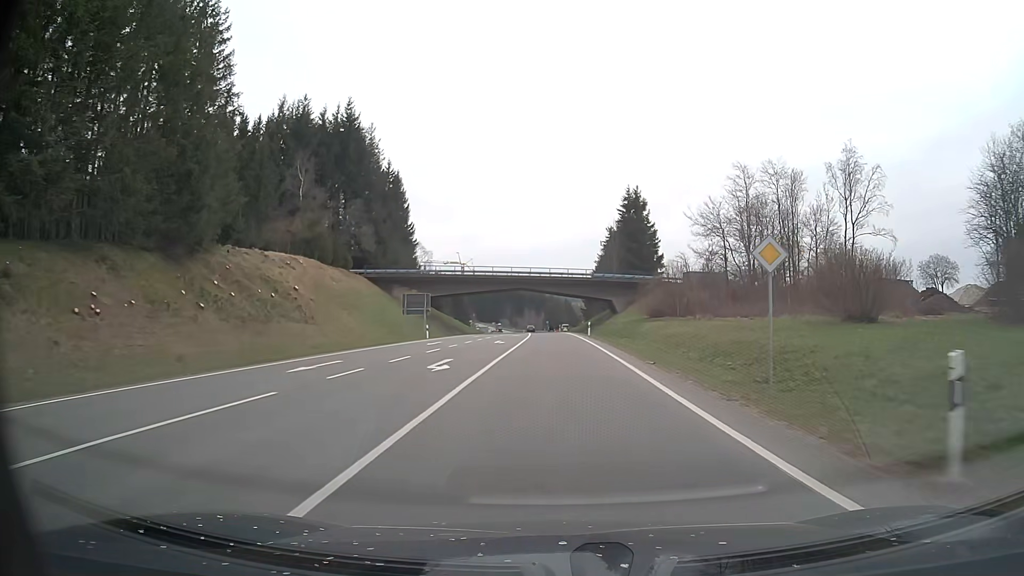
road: primary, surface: asphalt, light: Day
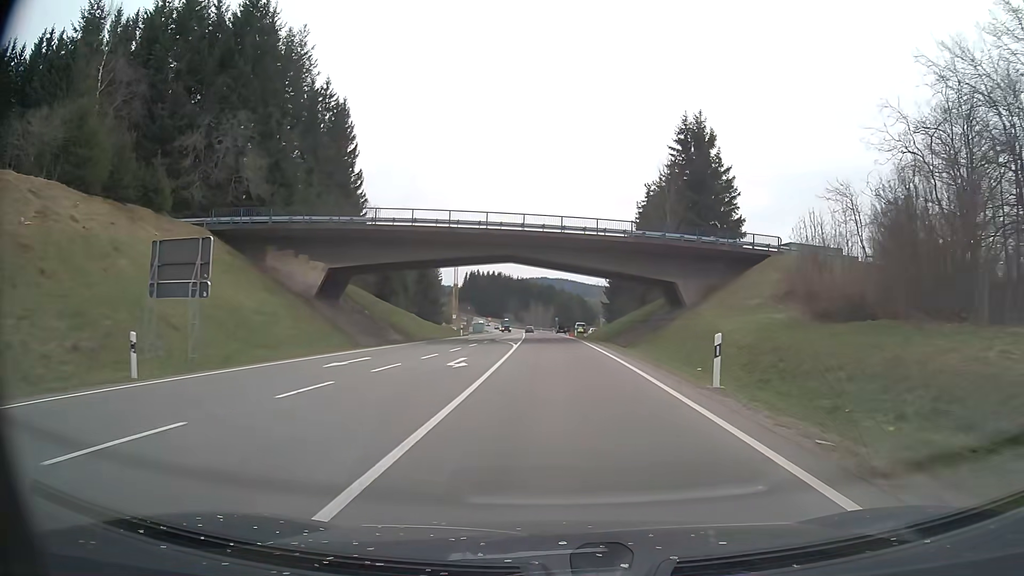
(-0.2, +39.9) m; -1°
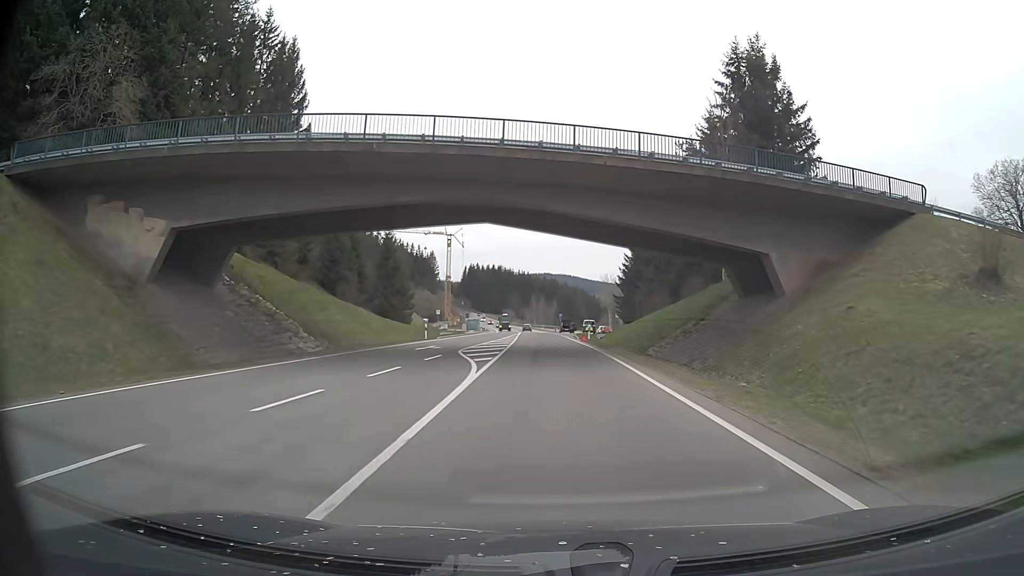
(-0.1, +19.7) m; 0°
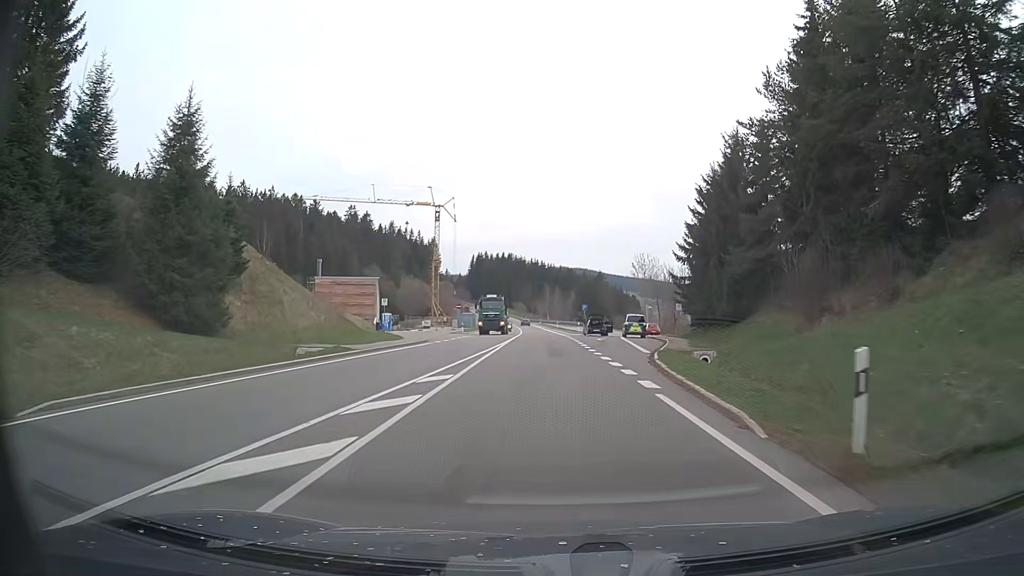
(-0.4, +40.0) m; -1°
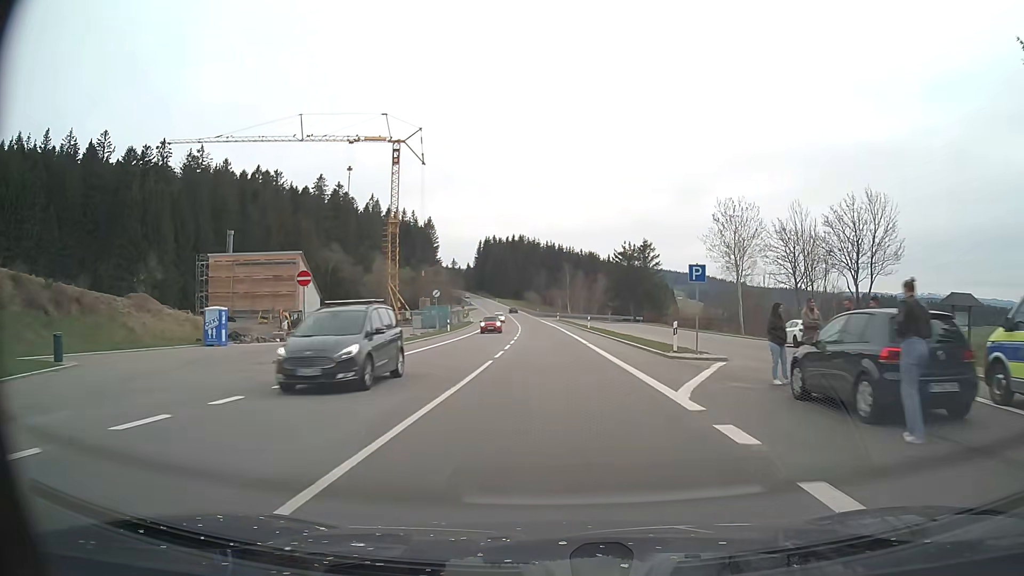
(-1.2, +50.8) m; -2°
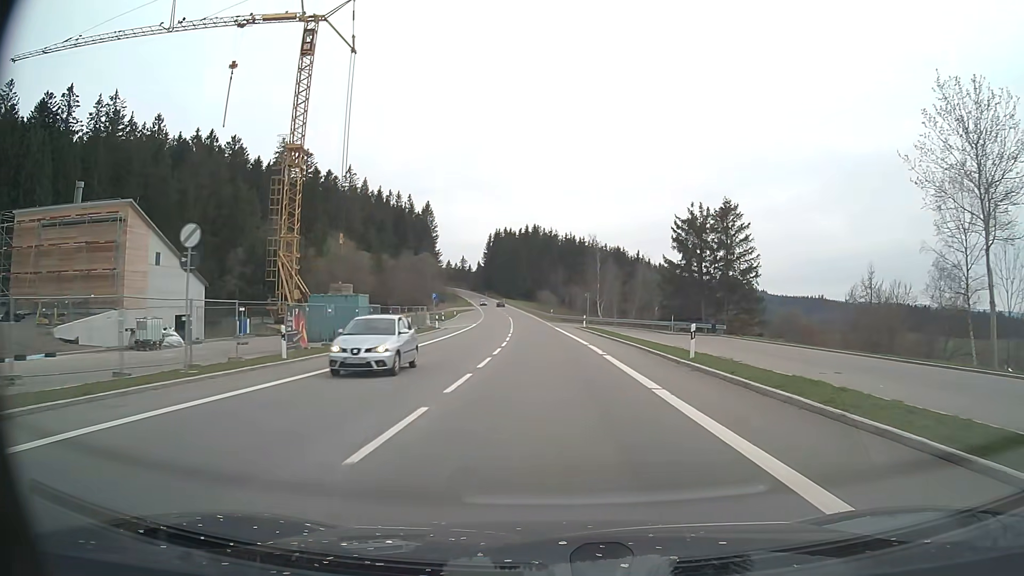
(-0.3, +41.5) m; -1°
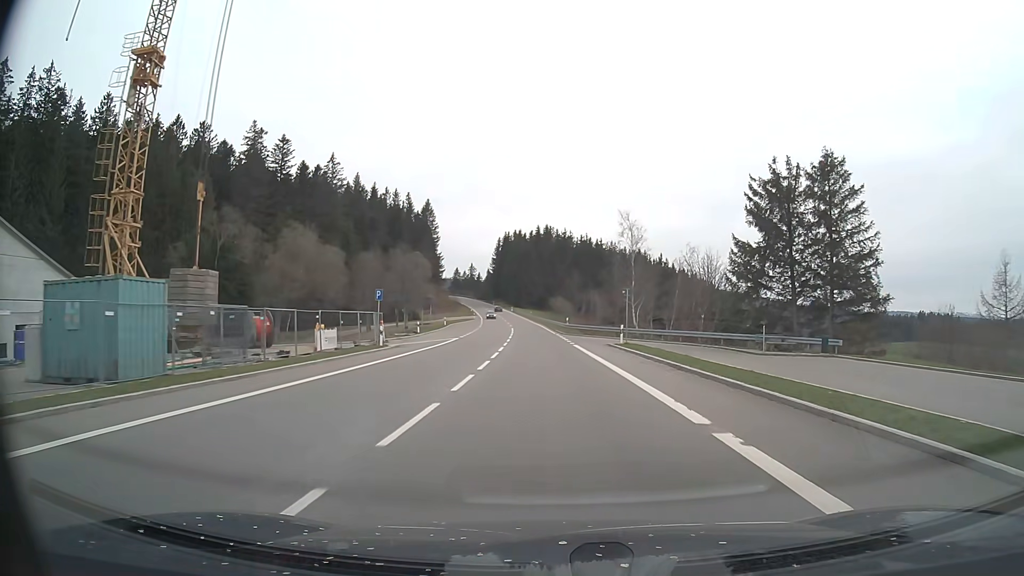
(-0.2, +23.3) m; -1°
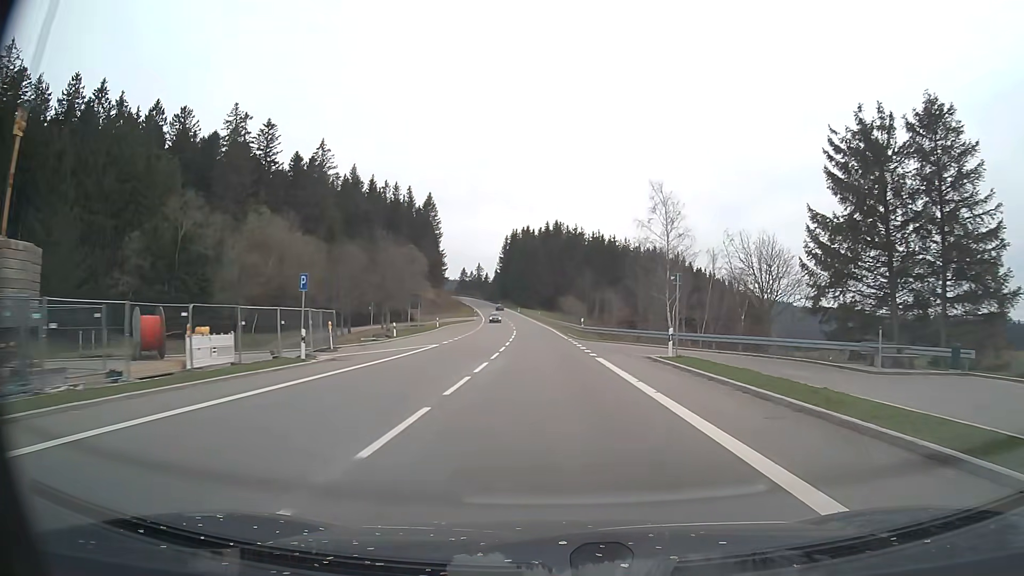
(-0.1, +13.0) m; -1°
(0, +10) (0, +20) (0, +30) (-1, +40) (-1, +50) (-2, +60) (-2, +70) (-3, +80) (-4, +90) (-5, +100) m
